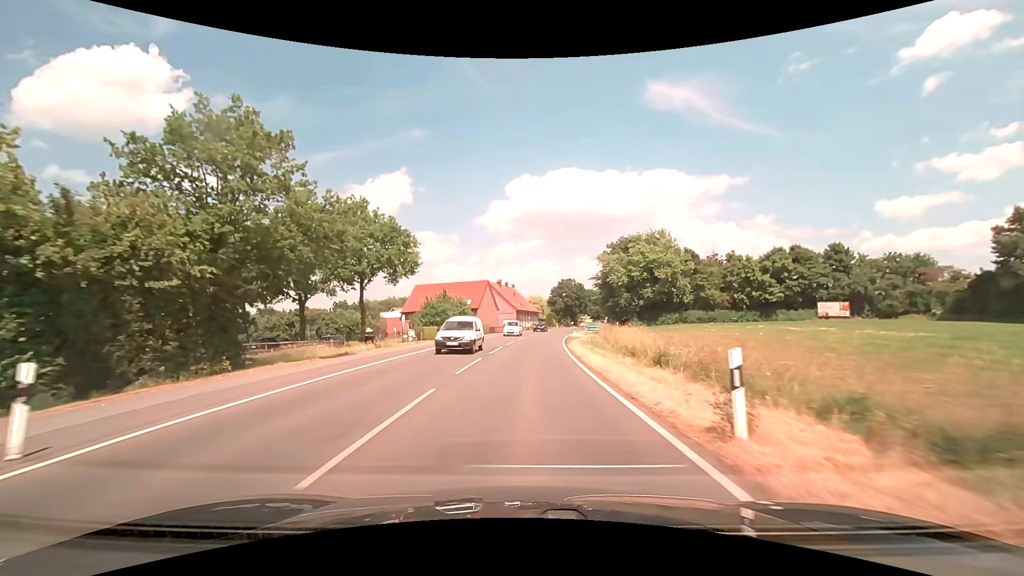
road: secondary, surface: asphalt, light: Day
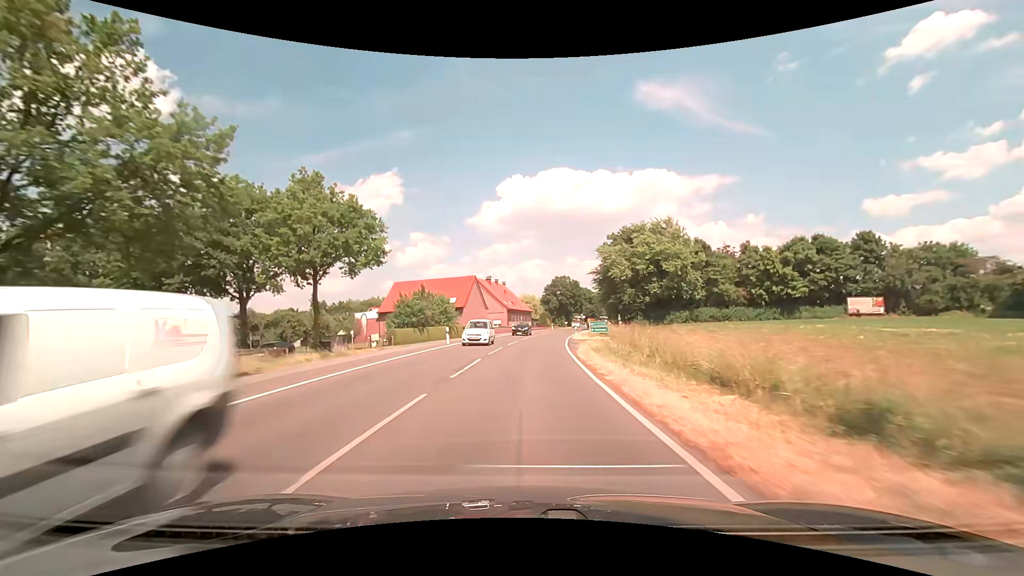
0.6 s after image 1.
(+0.1, +9.7) m; +1°
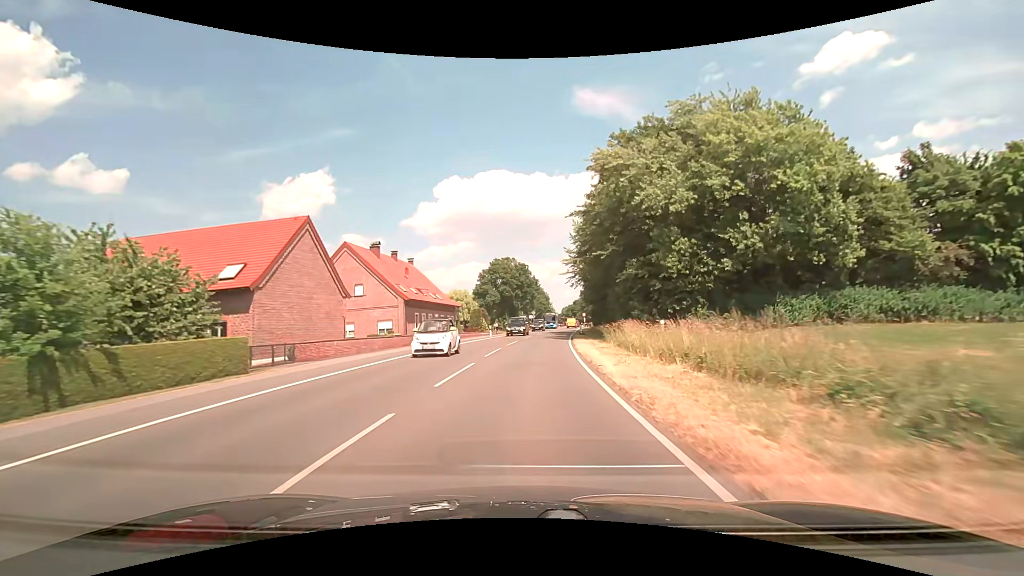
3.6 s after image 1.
(+2.3, +47.3) m; +7°
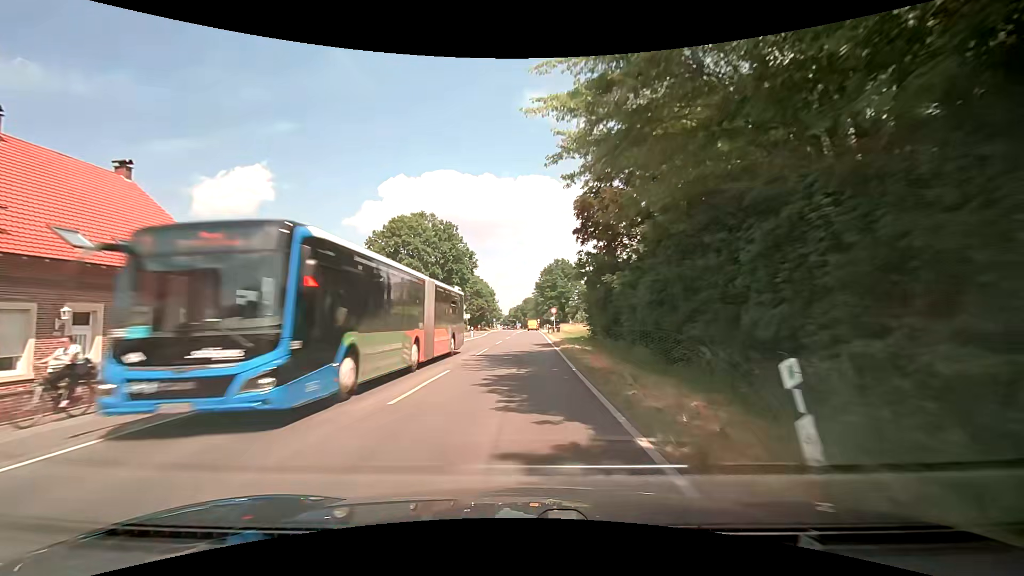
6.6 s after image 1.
(+2.5, +44.1) m; +6°
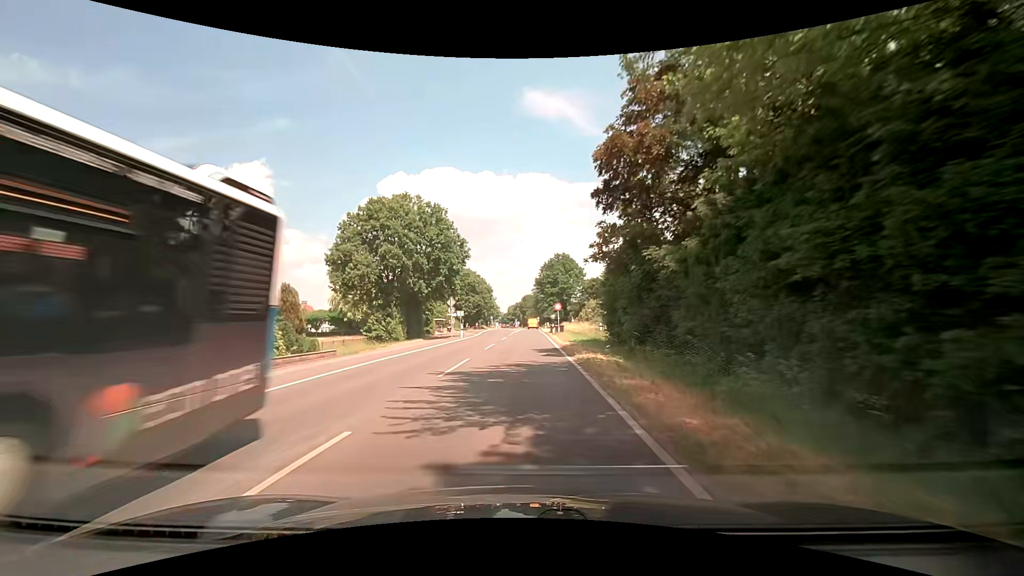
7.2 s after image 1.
(0.0, +8.1) m; 0°
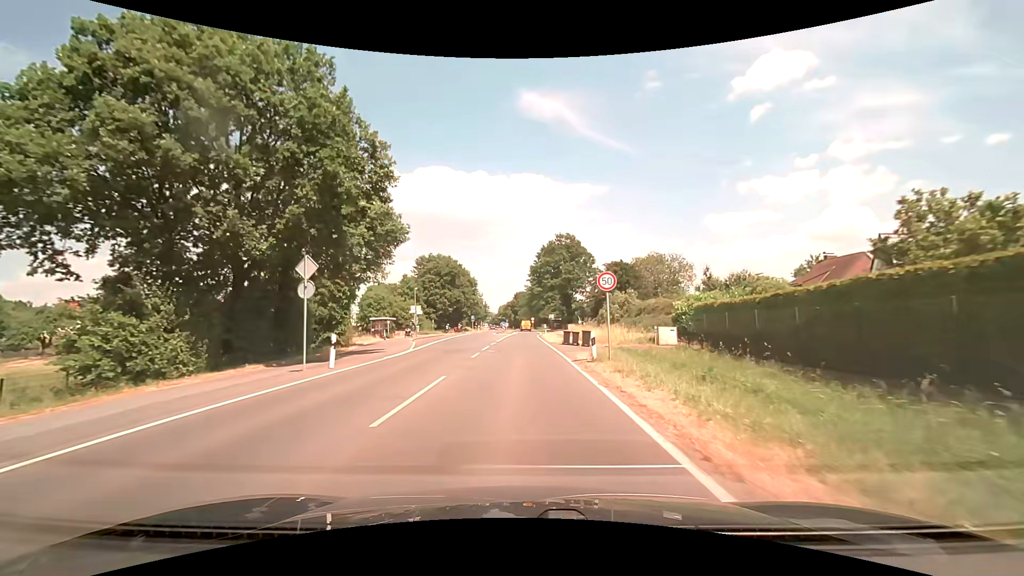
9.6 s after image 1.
(+0.5, +29.8) m; +2°
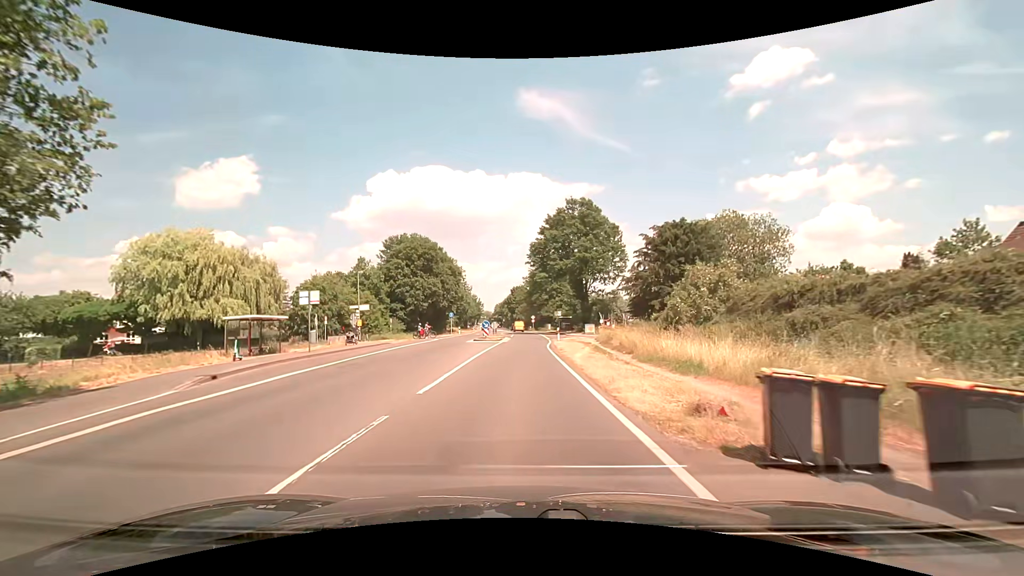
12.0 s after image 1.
(-0.2, +26.9) m; 0°
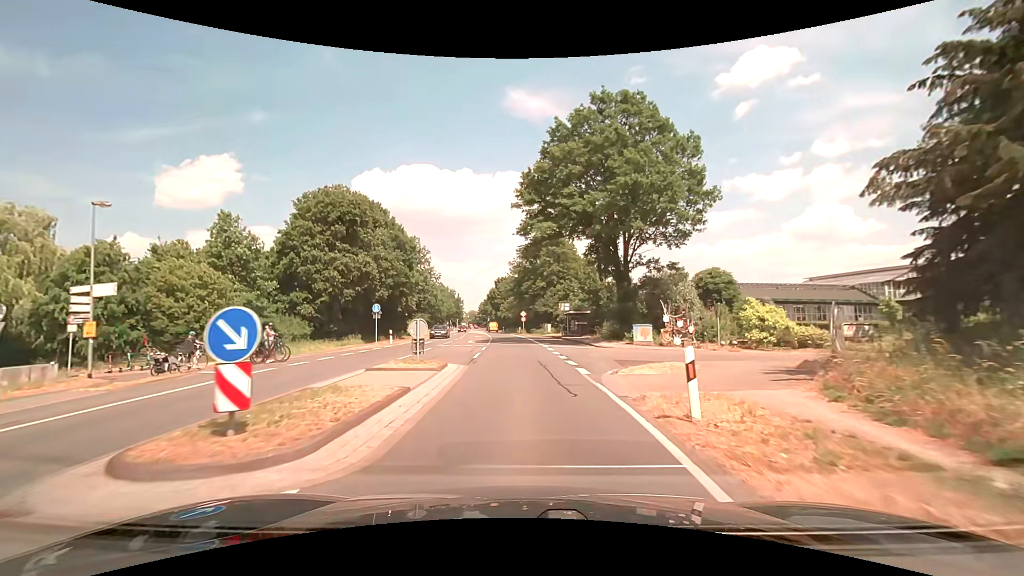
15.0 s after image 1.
(0.0, +32.1) m; +1°
(0, +10) (0, +20) (0, +30) (-1, +40) (-1, +50) (-2, +60) (-3, +70) (-4, +80) (-5, +90) (-6, +100) m
